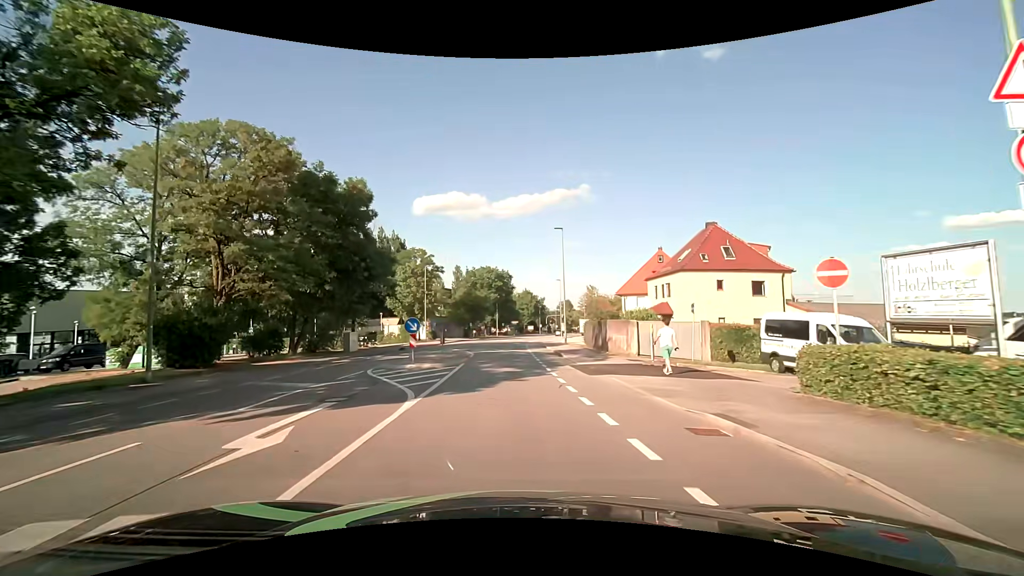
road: tertiary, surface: asphalt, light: Day
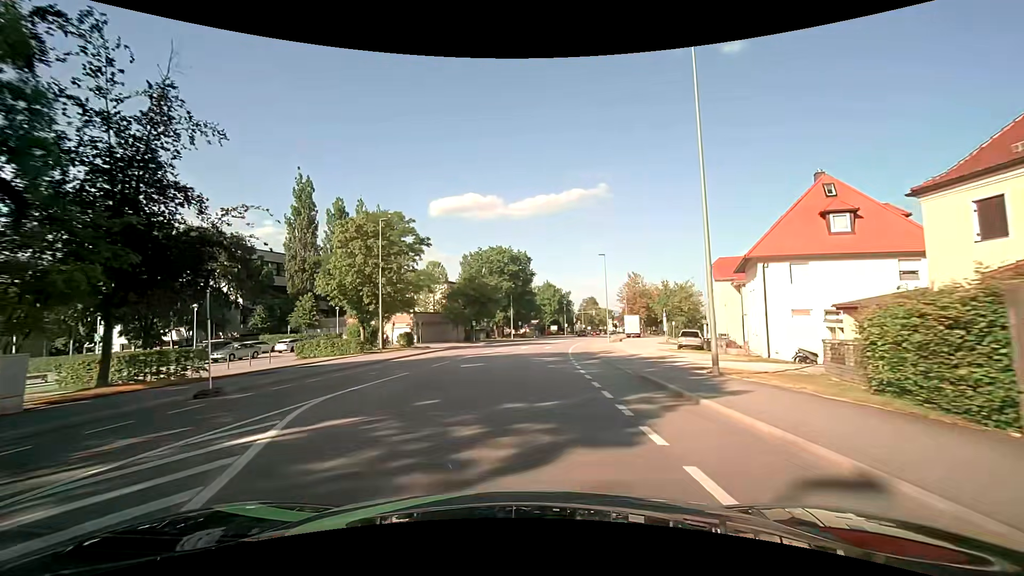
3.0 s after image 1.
(-0.9, +29.6) m; -3°
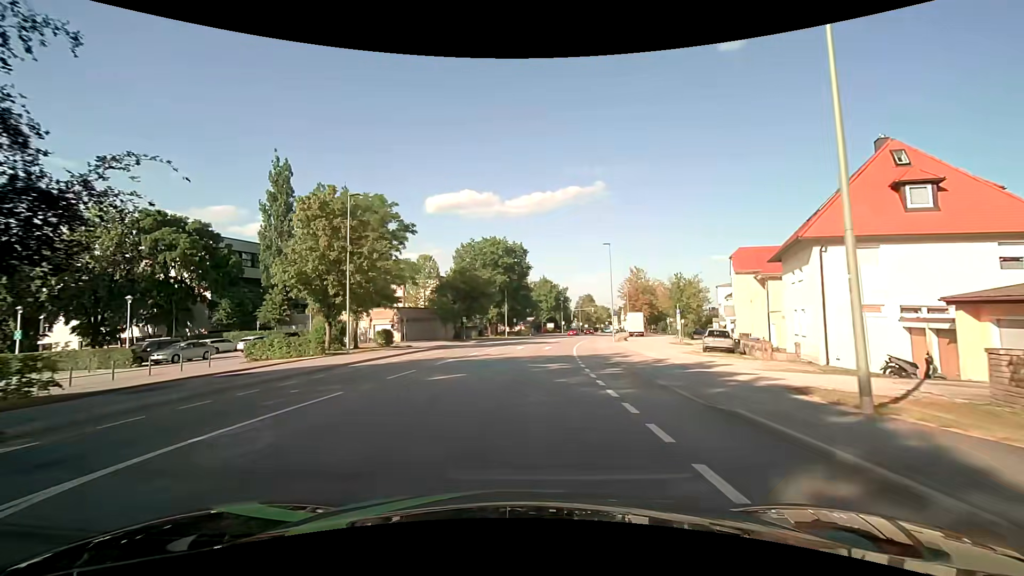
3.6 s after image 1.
(+0.1, +6.1) m; +1°
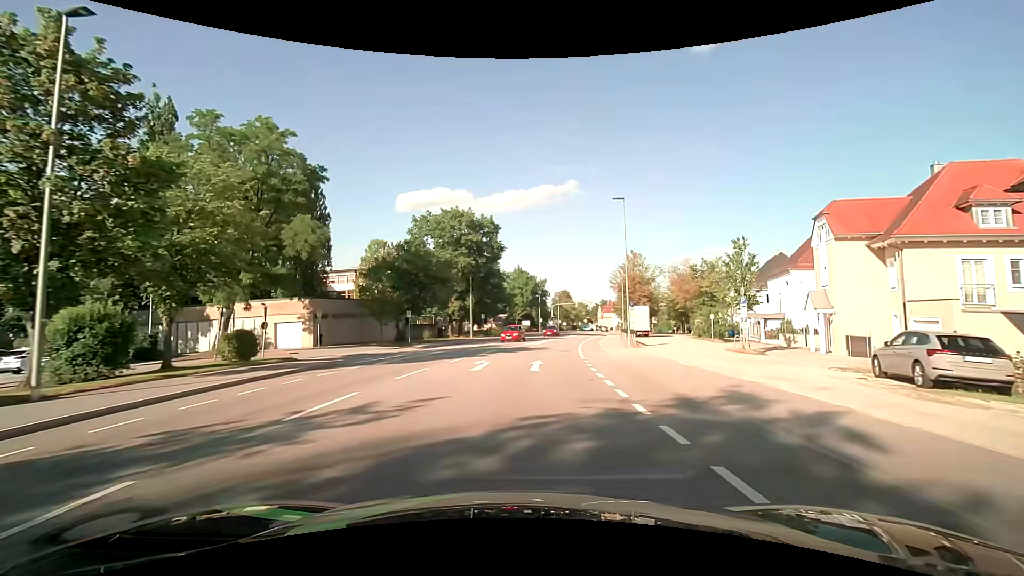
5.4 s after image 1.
(+0.3, +18.3) m; +3°
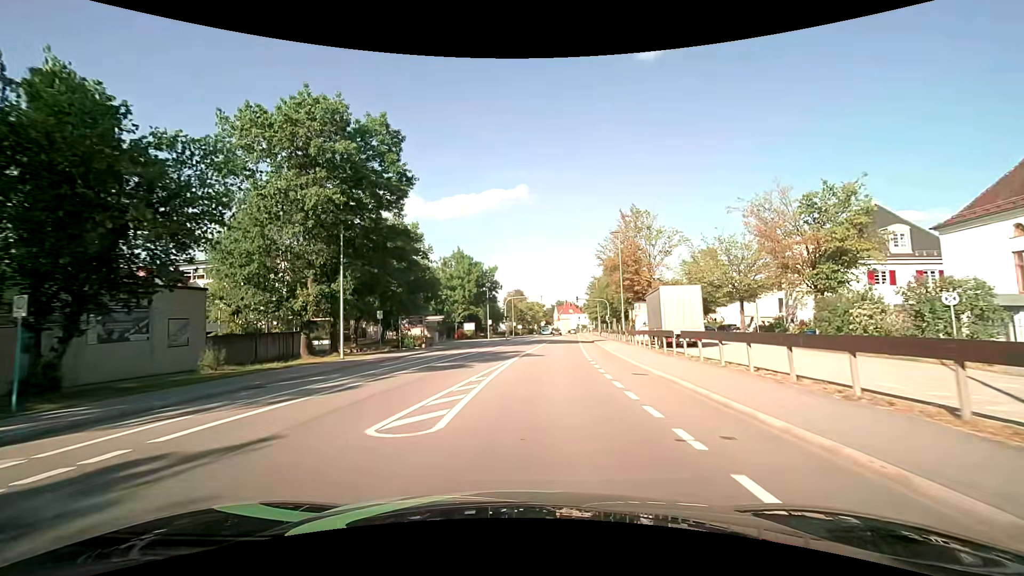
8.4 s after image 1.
(+1.8, +30.7) m; +6°
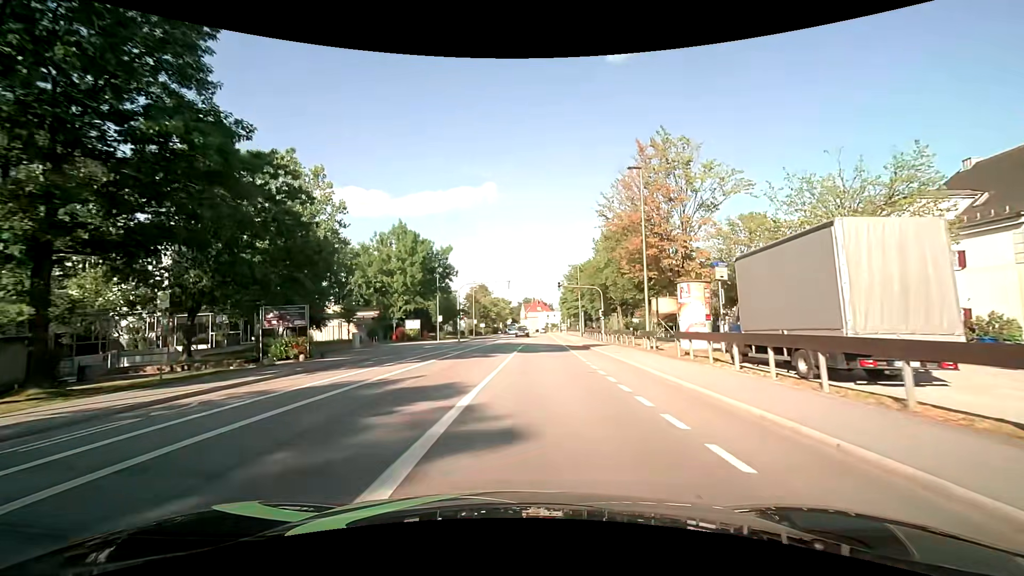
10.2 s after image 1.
(+0.6, +19.2) m; +4°
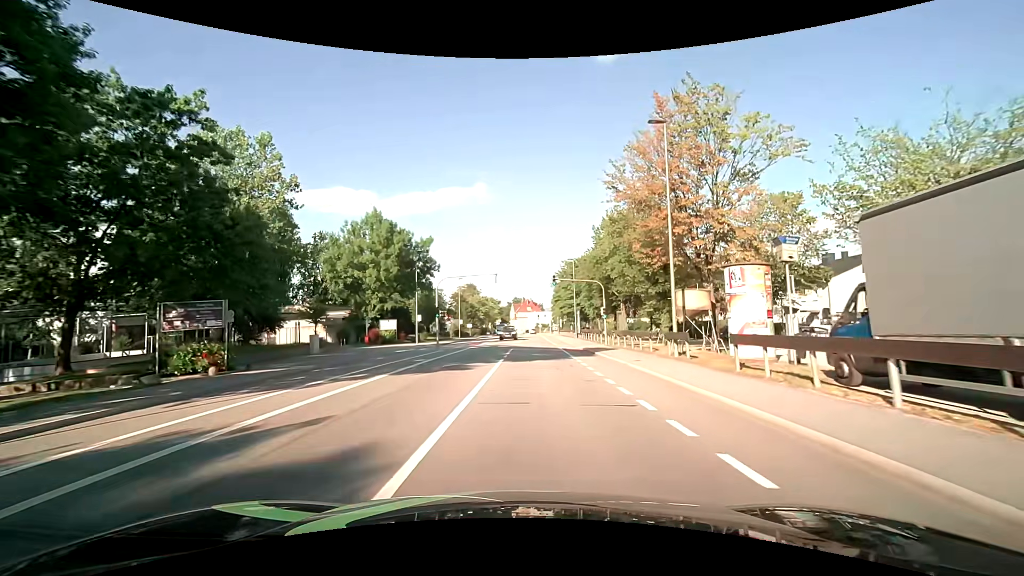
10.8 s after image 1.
(+0.1, +6.6) m; +1°
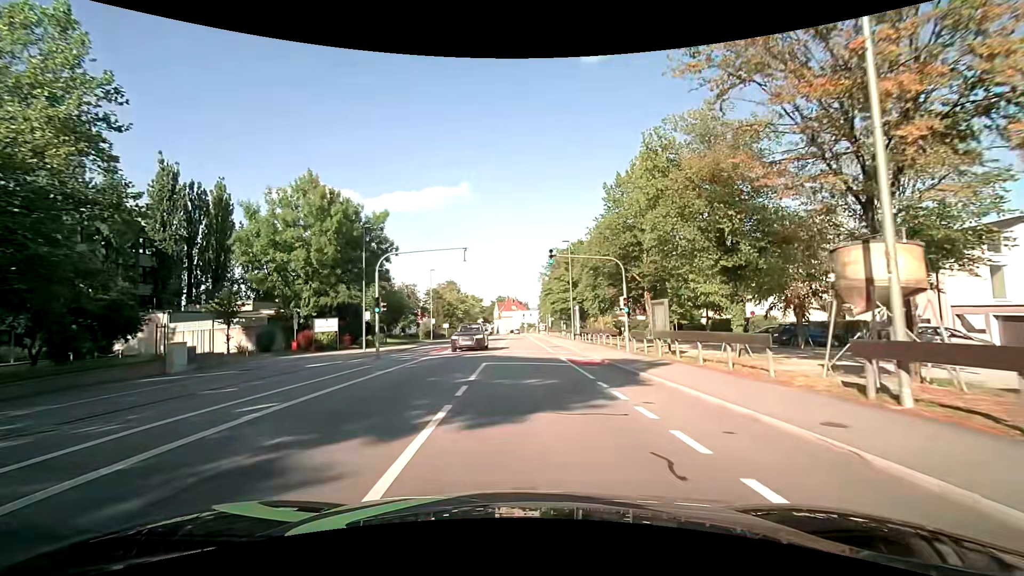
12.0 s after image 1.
(+0.2, +13.2) m; +2°
(0, +10) (0, +20) (0, +30) (0, +40) (0, +50) (0, +60) (0, +70) (0, +80) (0, +90) (0, +100) m
